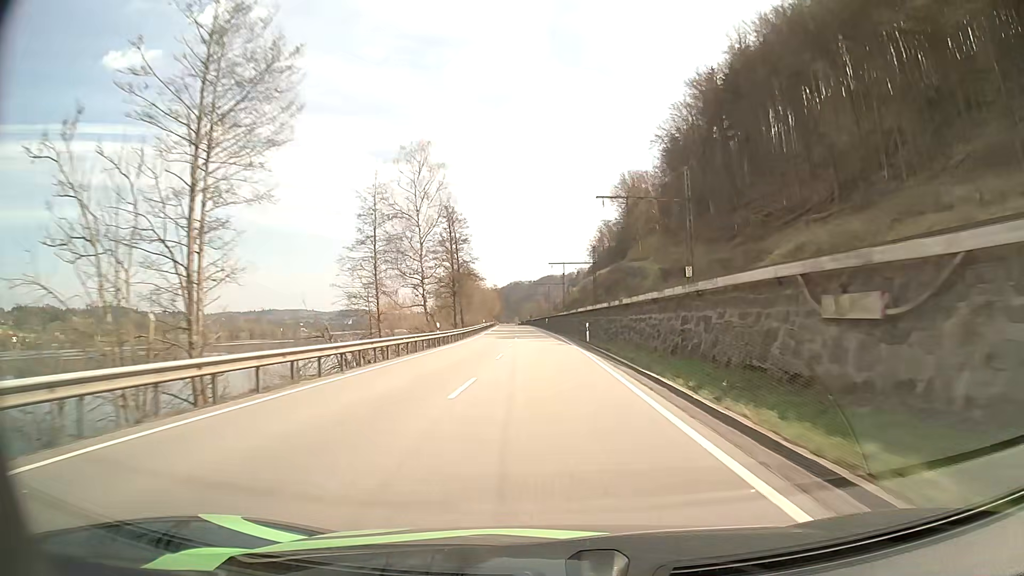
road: primary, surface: asphalt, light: Day
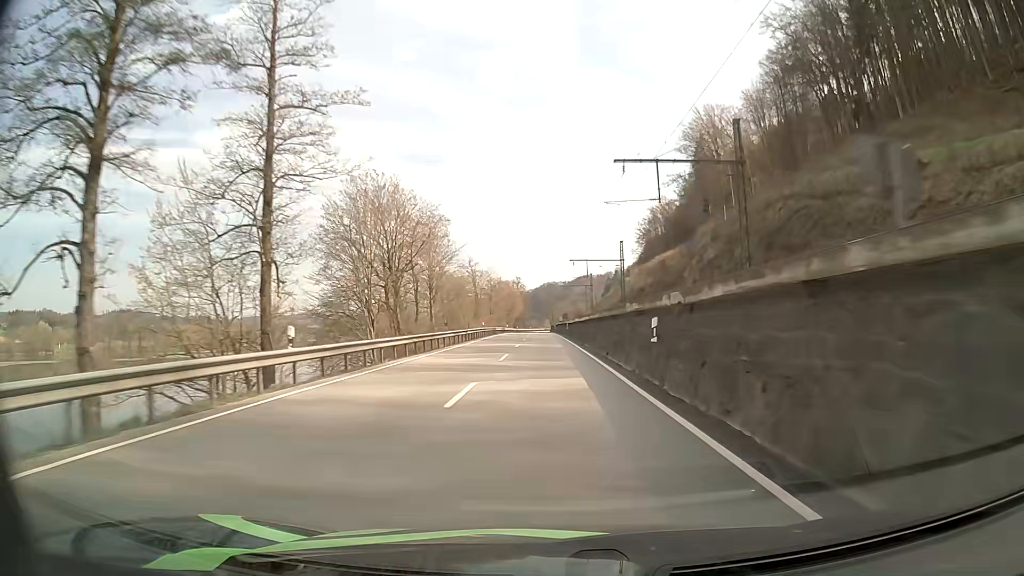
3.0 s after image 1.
(-1.6, +73.1) m; -3°
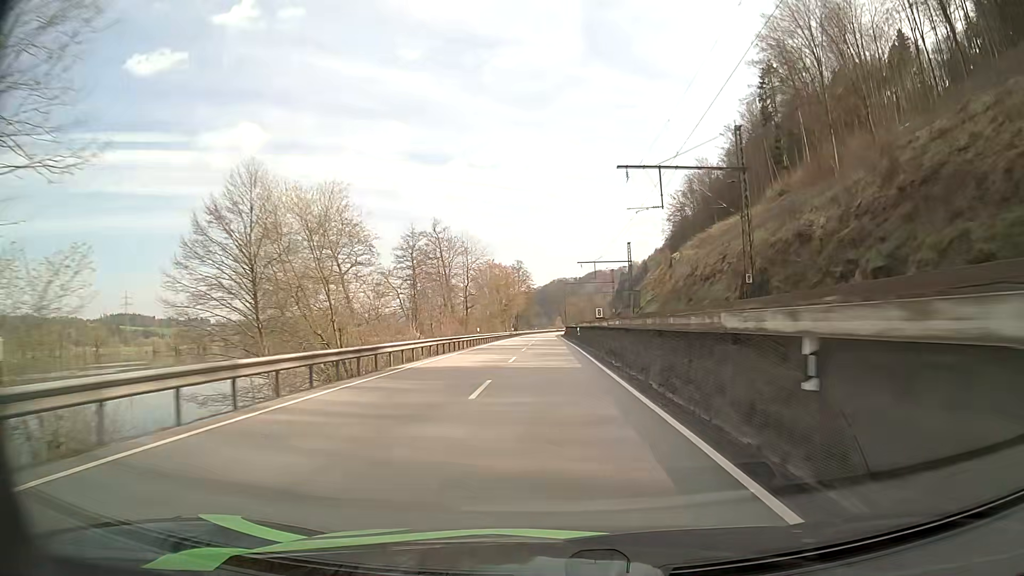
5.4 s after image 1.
(-0.5, +58.0) m; -1°
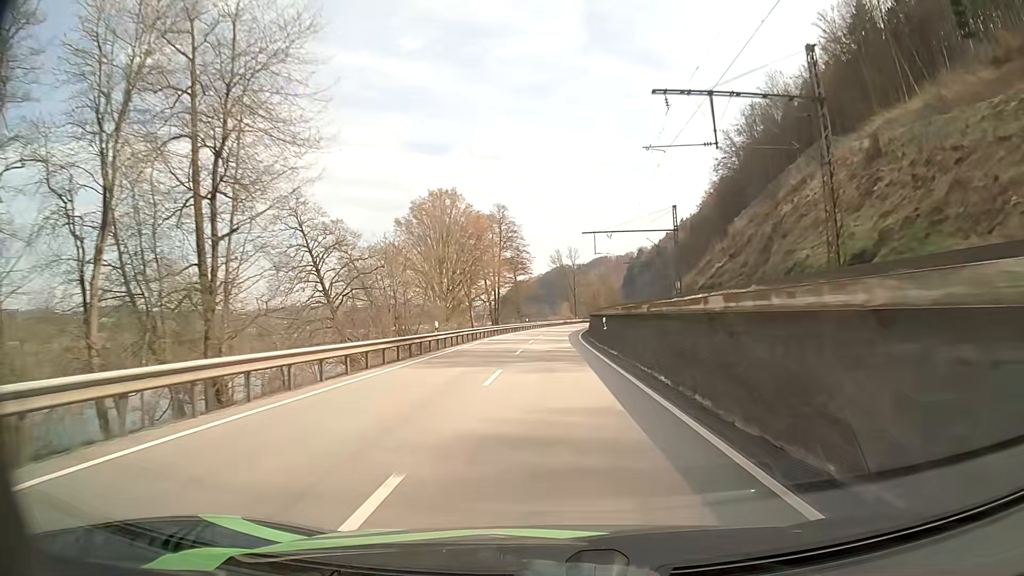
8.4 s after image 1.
(-0.1, +69.8) m; 0°
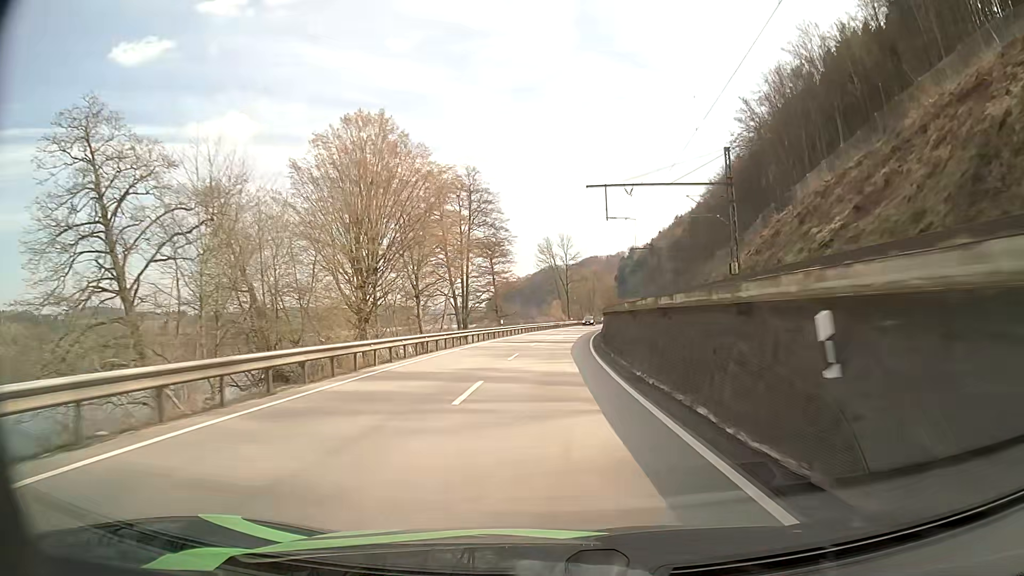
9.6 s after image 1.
(+0.2, +26.8) m; +1°
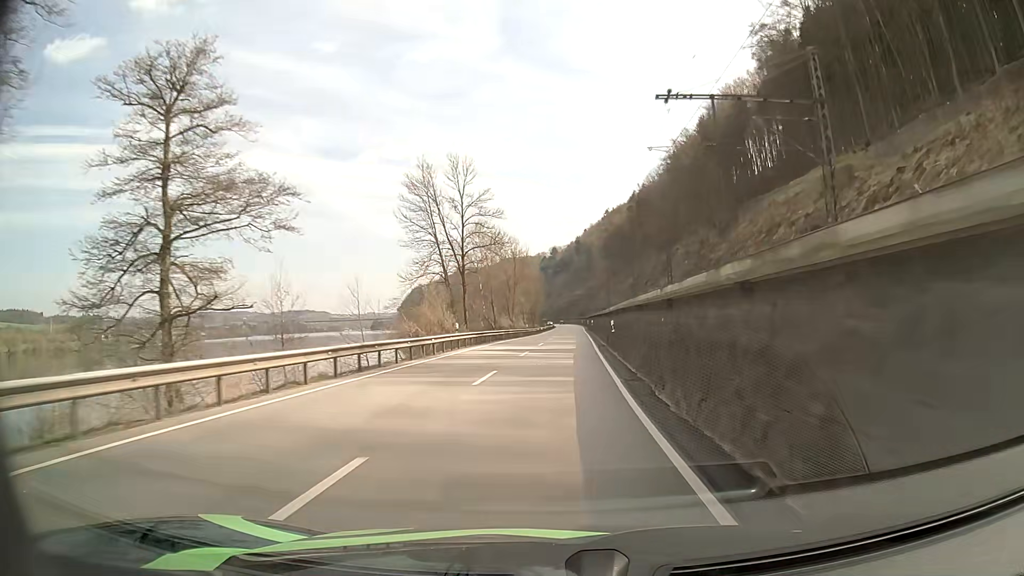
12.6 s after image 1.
(+3.9, +67.6) m; +7°
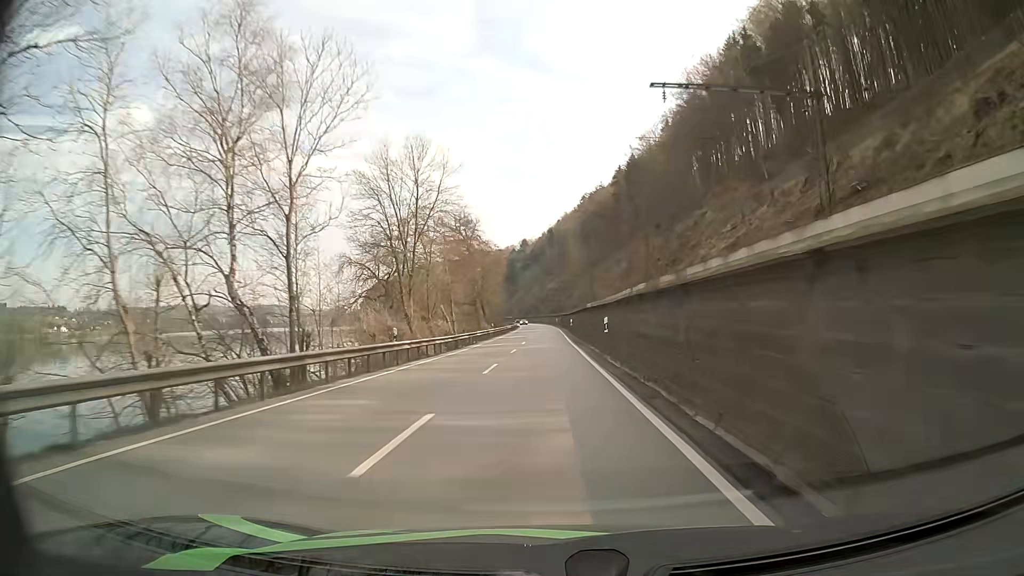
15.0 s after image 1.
(+2.1, +56.2) m; +3°
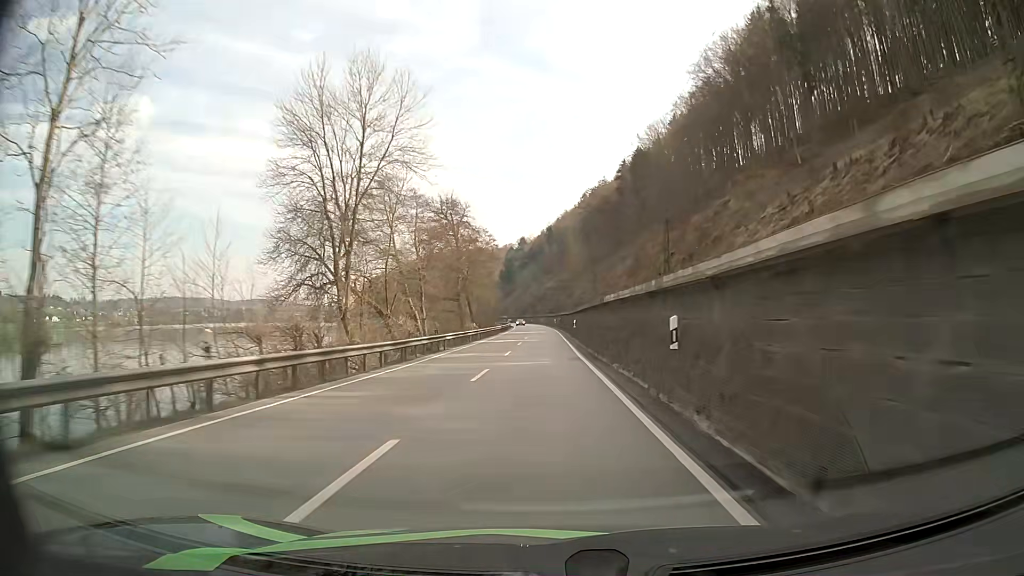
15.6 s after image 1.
(0.0, +14.2) m; 0°
(0, +10) (0, +20) (0, +30) (0, +40) (0, +50) (0, +60) (0, +70) (0, +80) (-1, +90) (-1, +100) m
